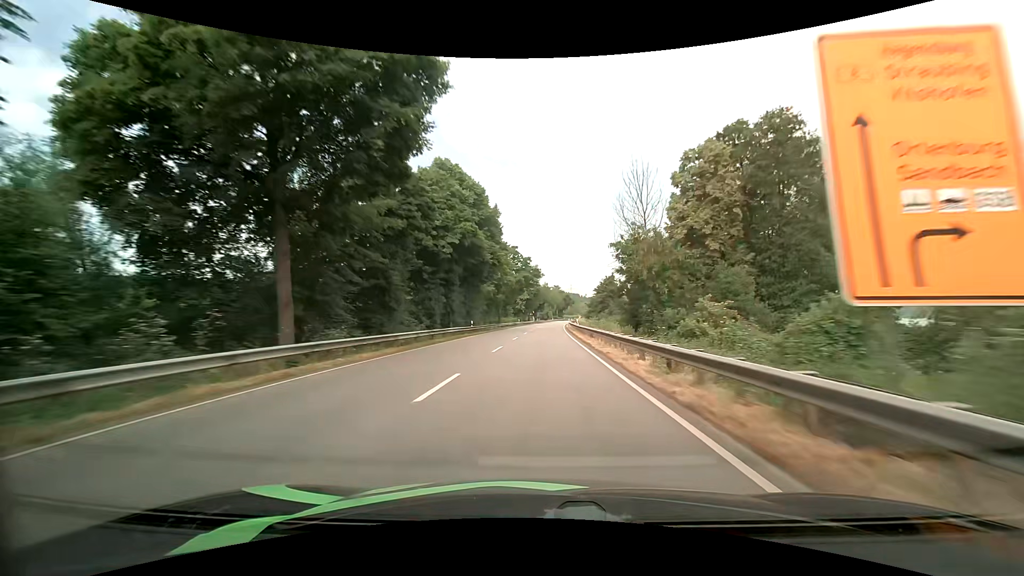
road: primary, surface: asphalt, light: Day
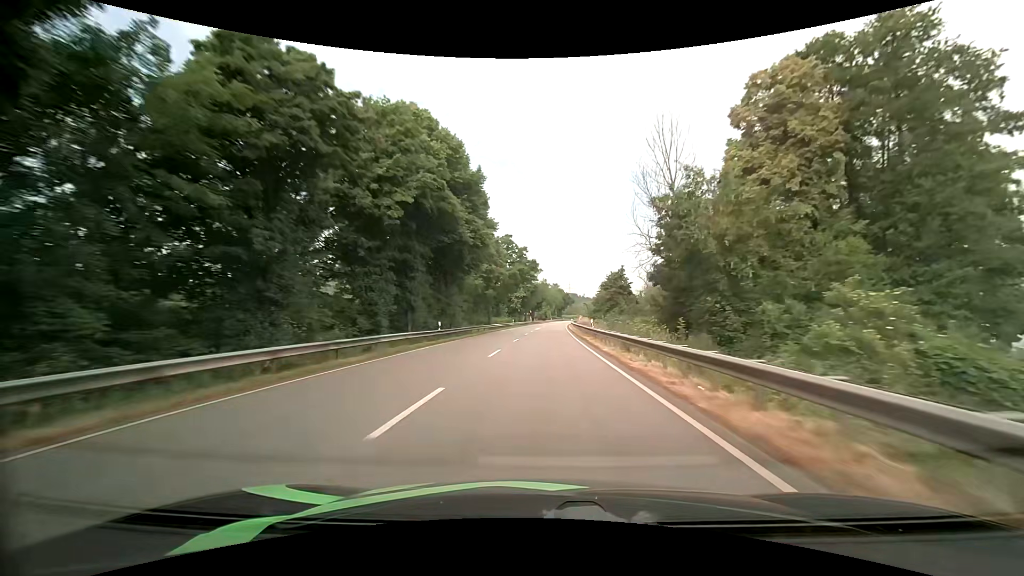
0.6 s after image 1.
(0.0, +14.4) m; 0°
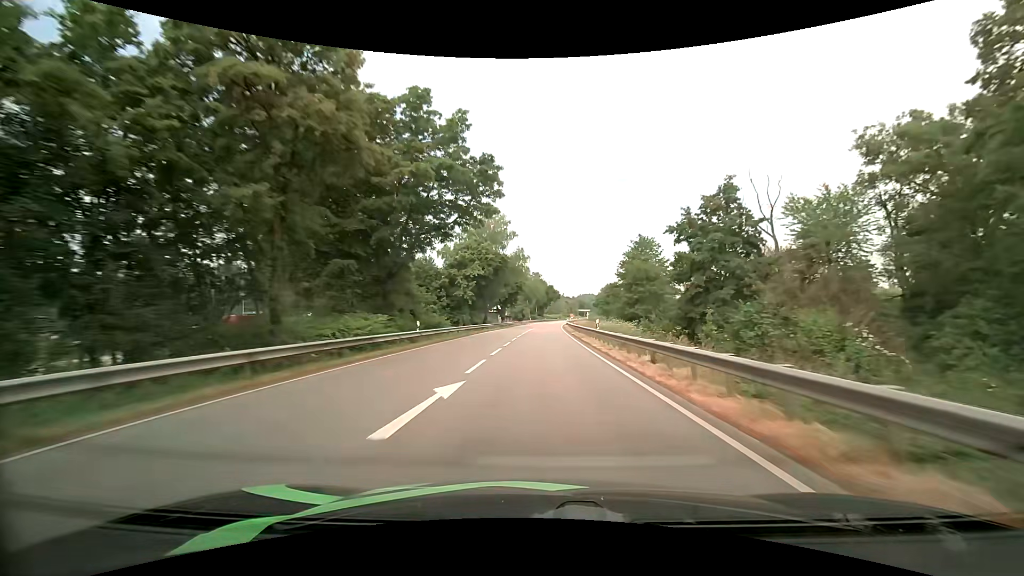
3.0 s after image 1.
(+1.0, +56.9) m; +2°
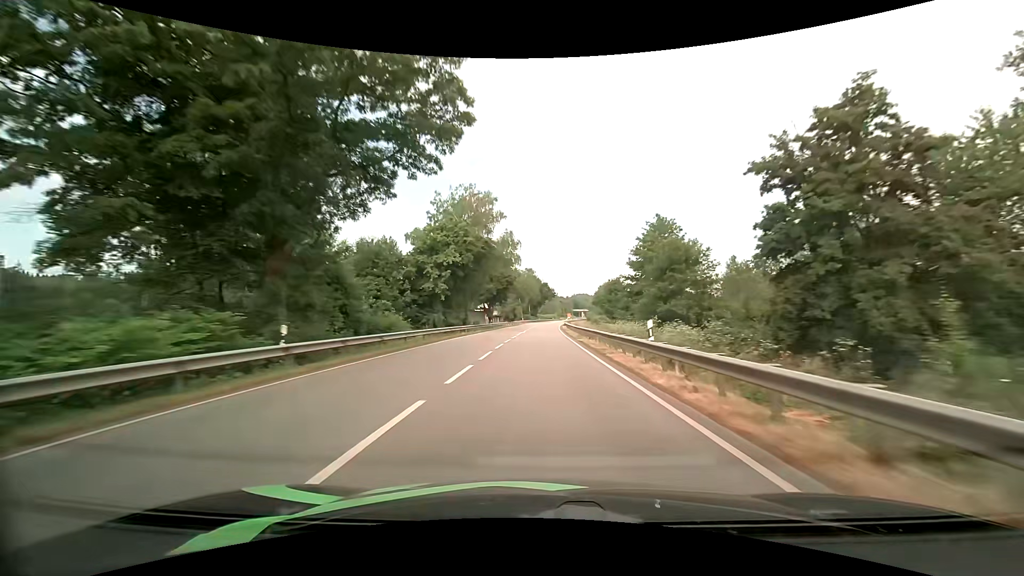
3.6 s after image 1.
(+0.1, +14.1) m; +1°
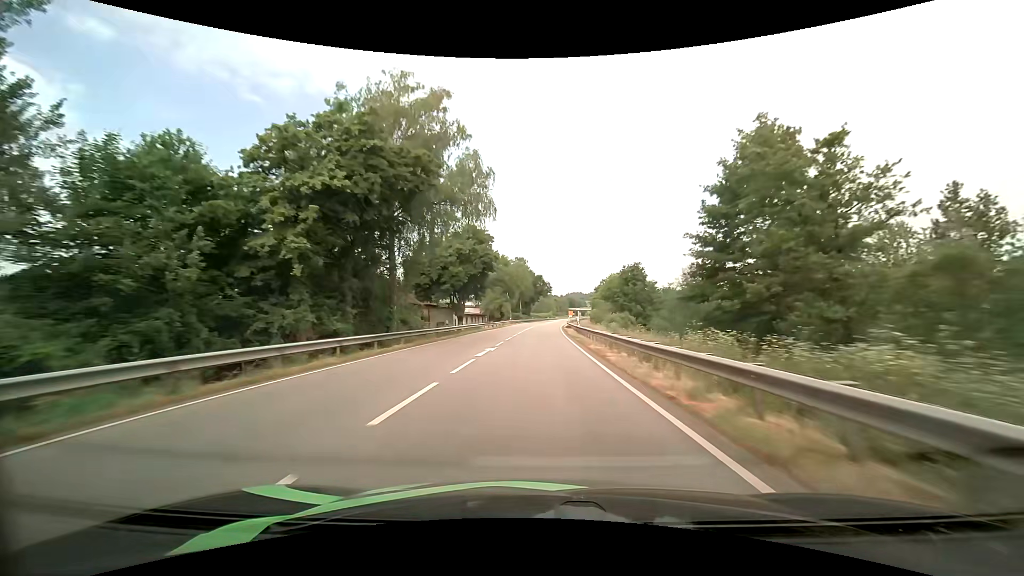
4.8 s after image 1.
(+0.3, +28.0) m; +1°
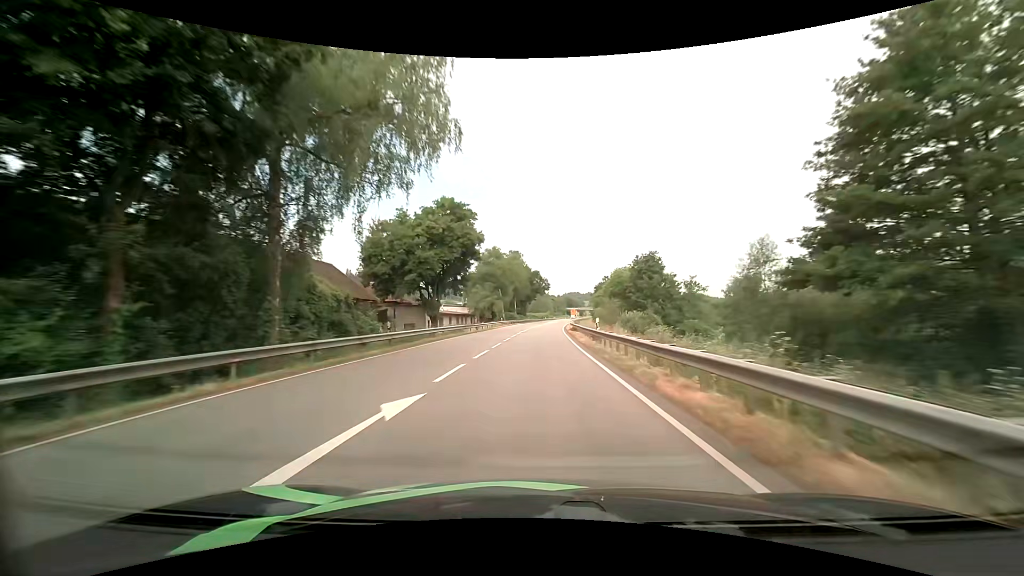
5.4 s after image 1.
(+0.1, +13.9) m; +1°
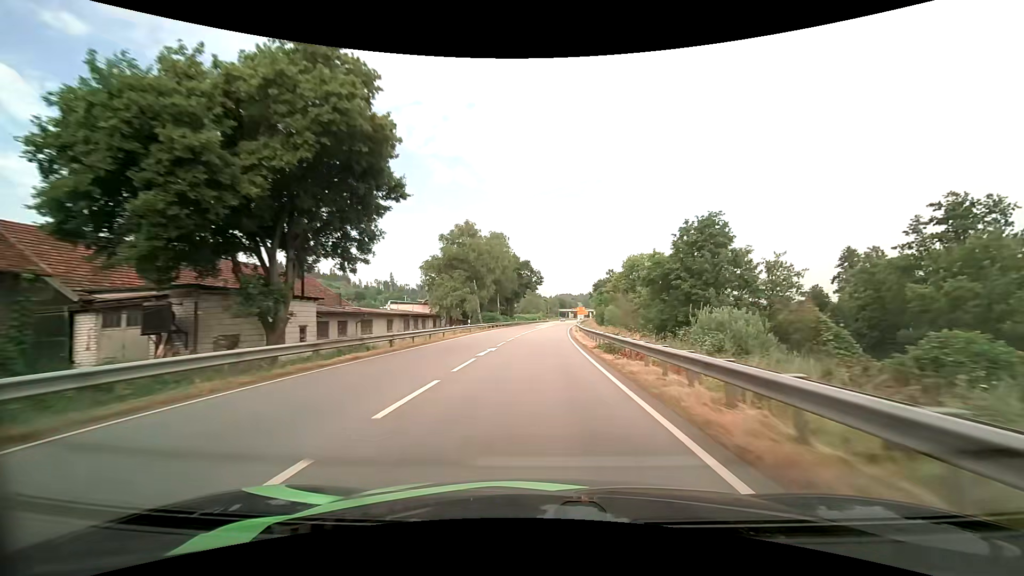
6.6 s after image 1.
(+0.2, +27.7) m; +1°
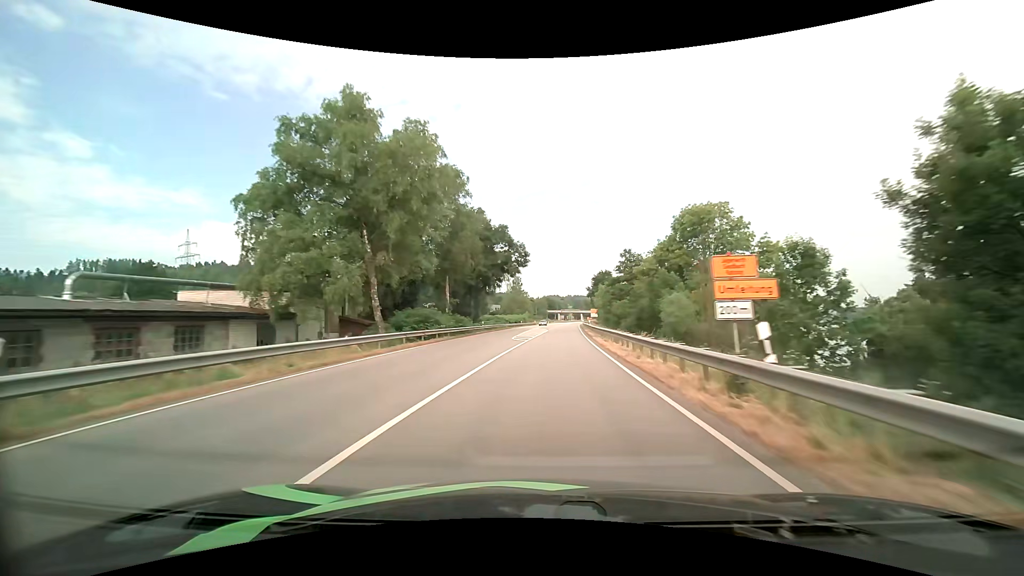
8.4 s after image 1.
(+0.5, +41.2) m; +1°
(0, +10) (0, +20) (+1, +30) (+1, +40) (+1, +50) (+2, +60) (+3, +70) (+4, +80) (+5, +90) (+5, +100) m
